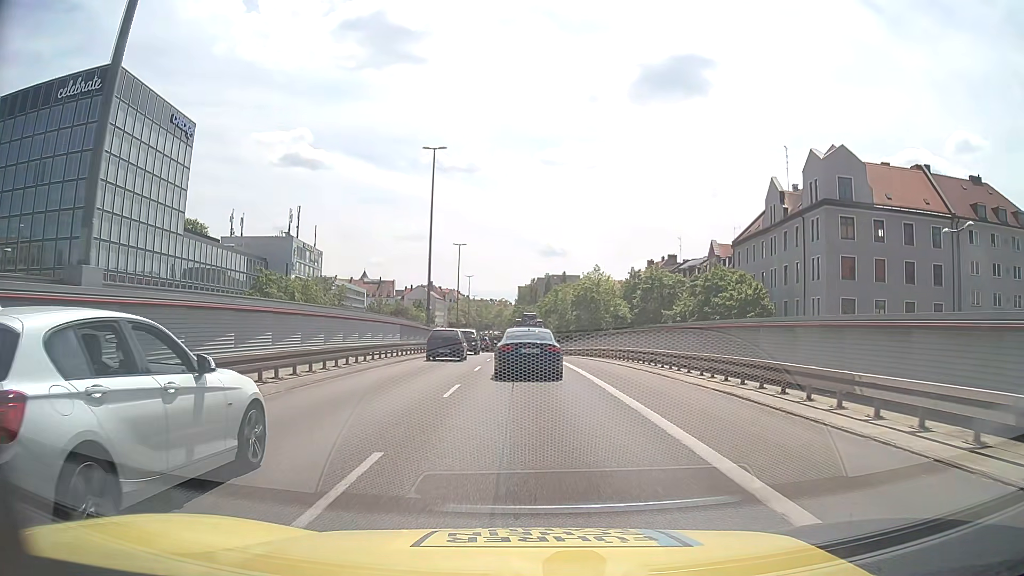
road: trunk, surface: asphalt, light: Day
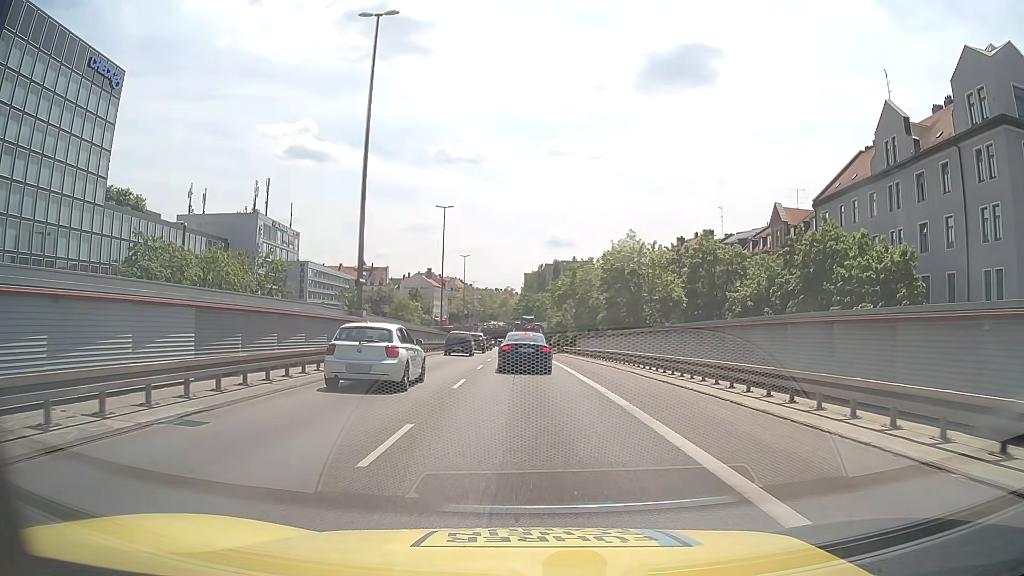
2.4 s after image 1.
(-0.1, +24.7) m; -1°
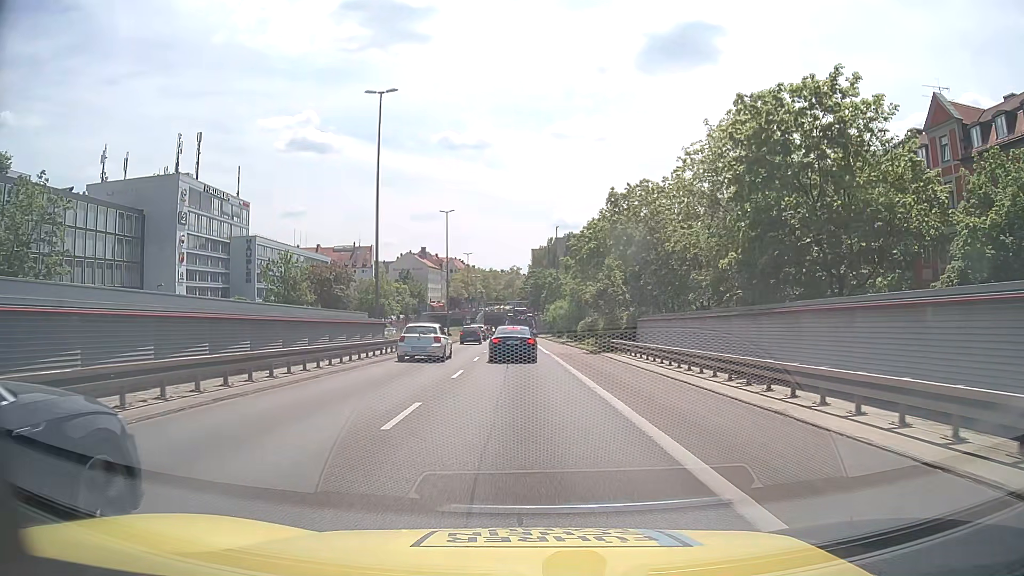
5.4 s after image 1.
(0.0, +34.1) m; -1°
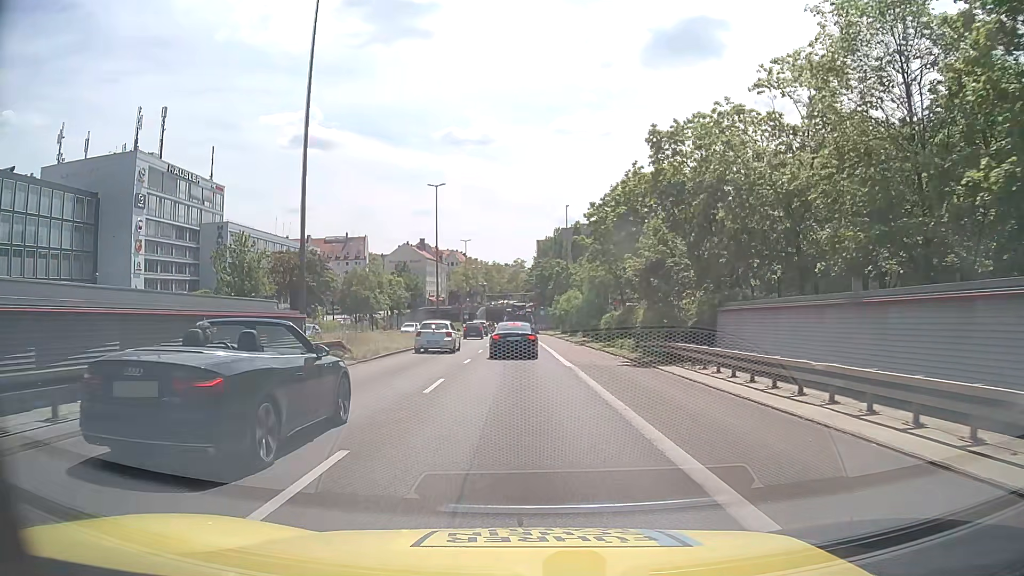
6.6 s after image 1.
(0.0, +13.8) m; -1°
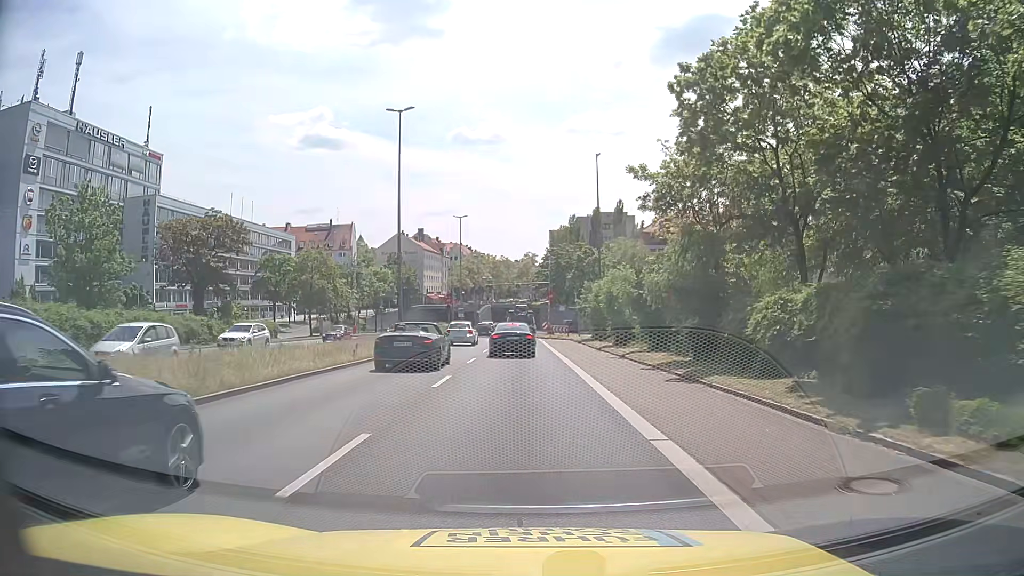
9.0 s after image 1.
(-0.1, +25.9) m; -1°
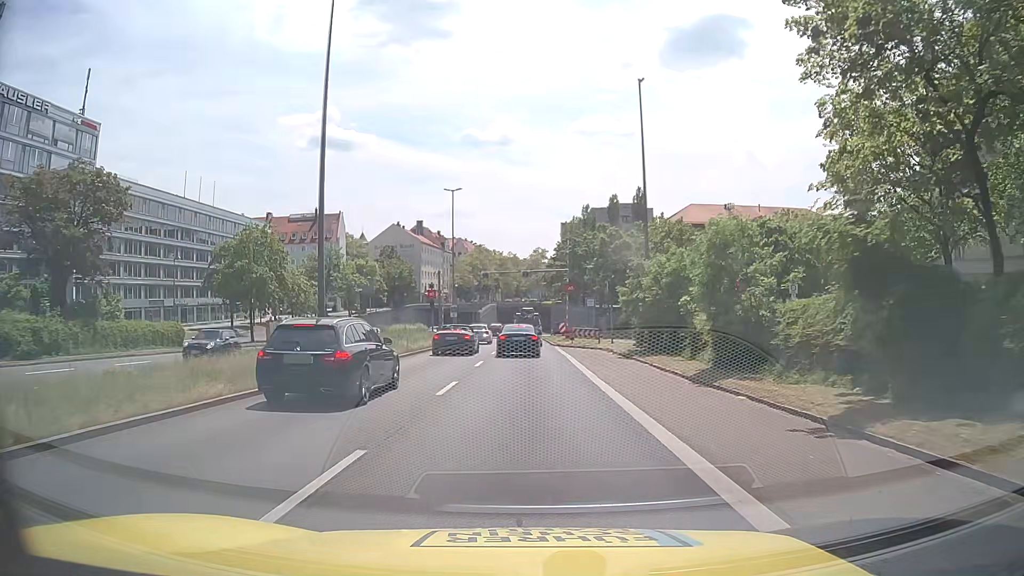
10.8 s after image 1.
(-0.1, +19.0) m; -1°
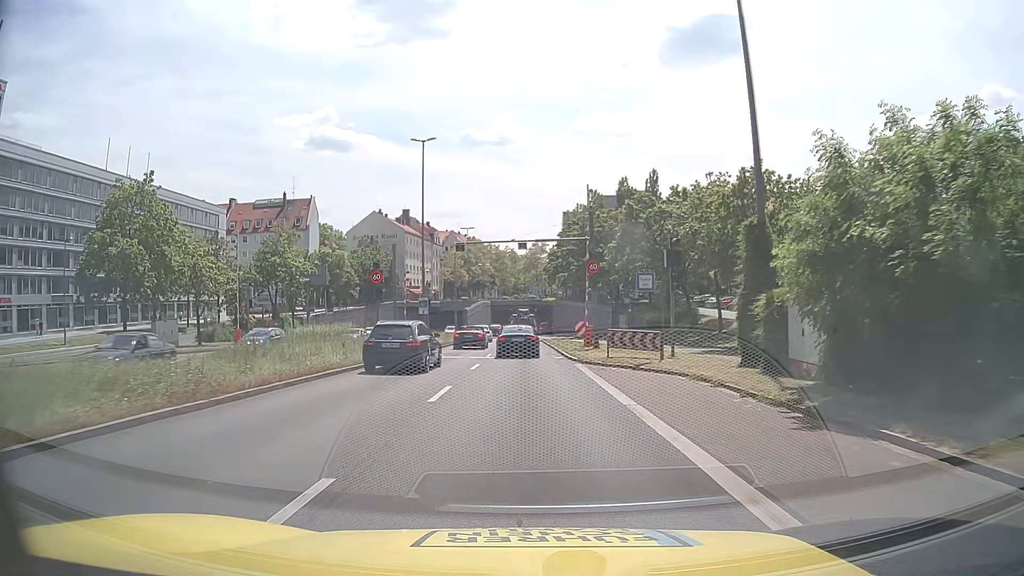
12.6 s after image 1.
(+0.1, +19.5) m; 0°
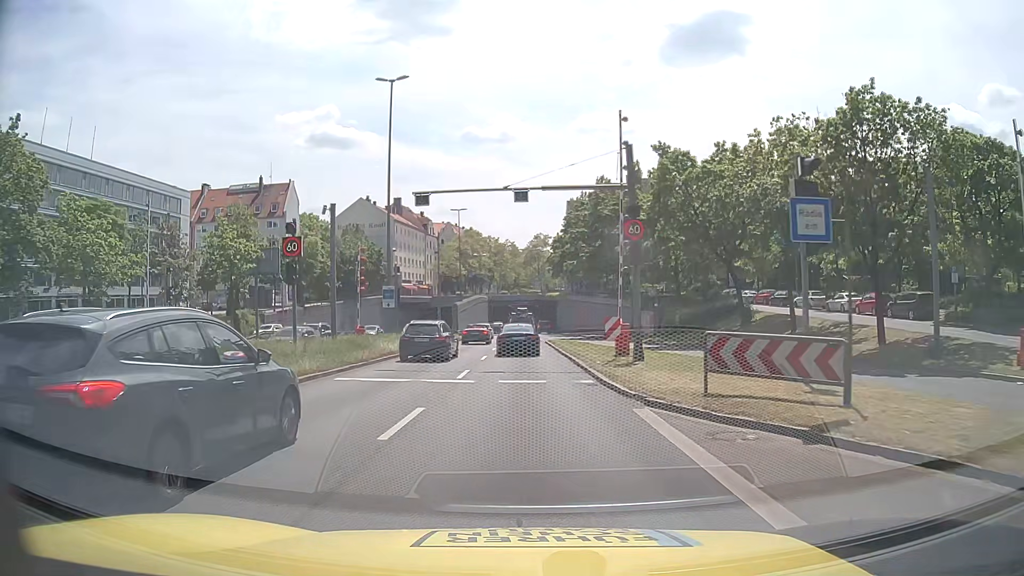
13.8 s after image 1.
(0.0, +12.9) m; 0°
(0, +10) (0, +20) (0, +30) (0, +40) (0, +50) (0, +60) (-1, +70) (0, +80) (0, +90) (0, +100) m
